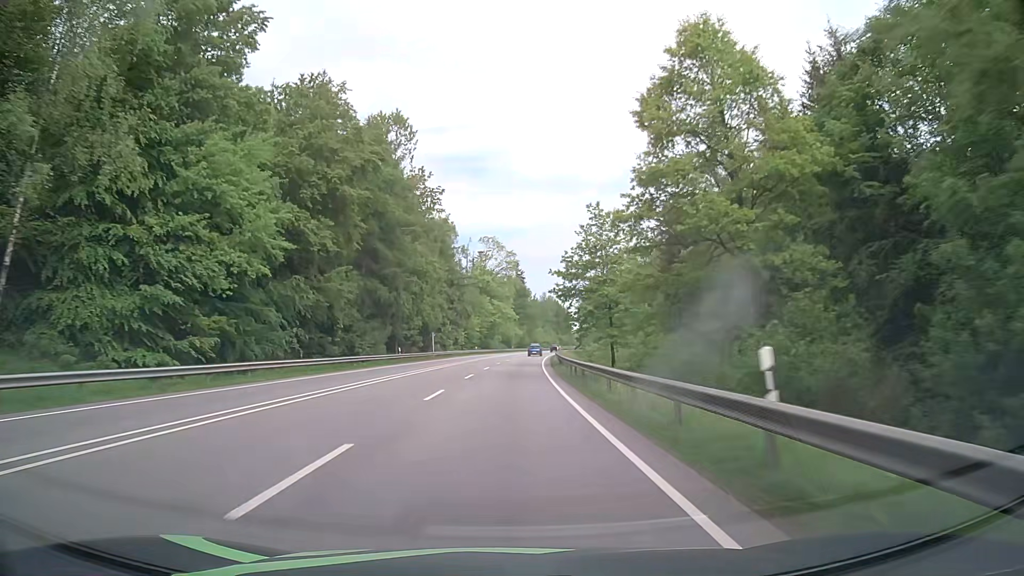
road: primary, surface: asphalt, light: Day
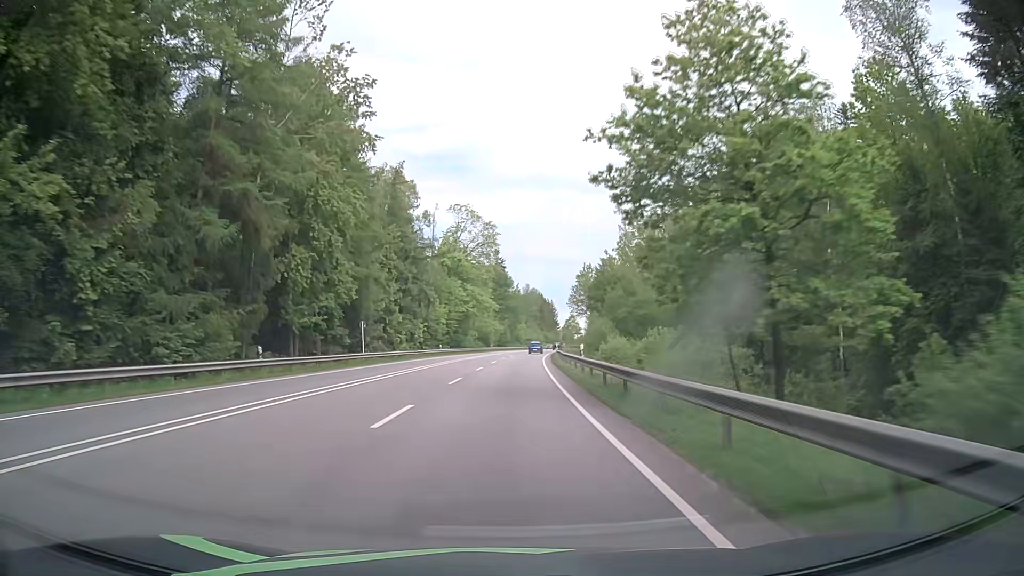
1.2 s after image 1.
(+0.4, +30.7) m; +2°
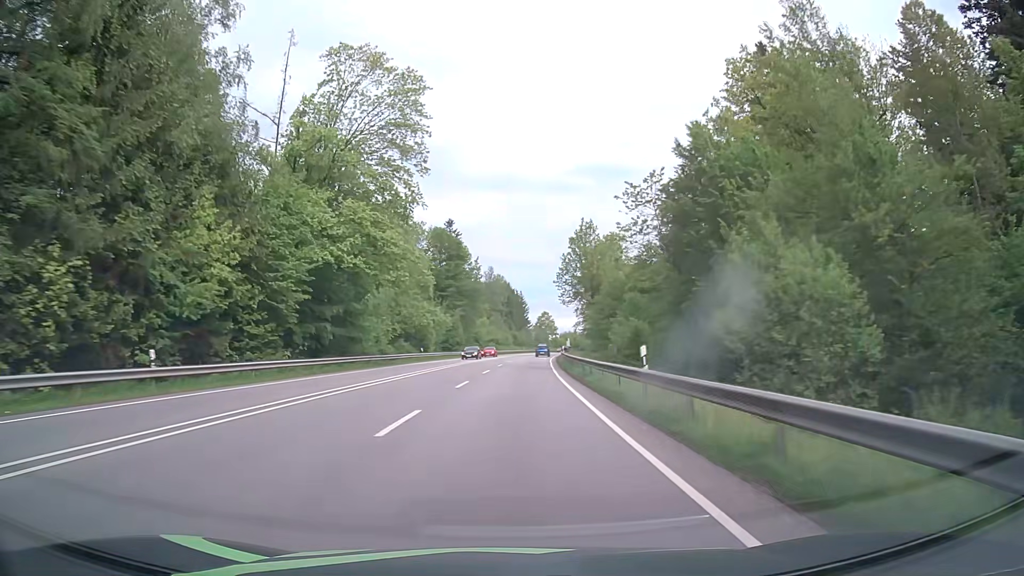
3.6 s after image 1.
(+1.6, +61.5) m; +3°
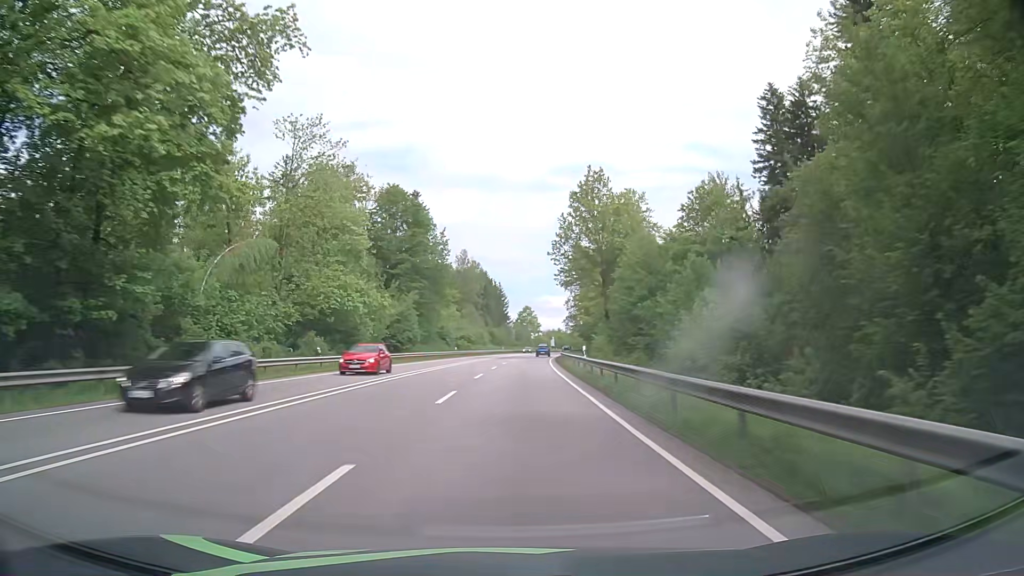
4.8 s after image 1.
(+0.5, +30.9) m; +2°
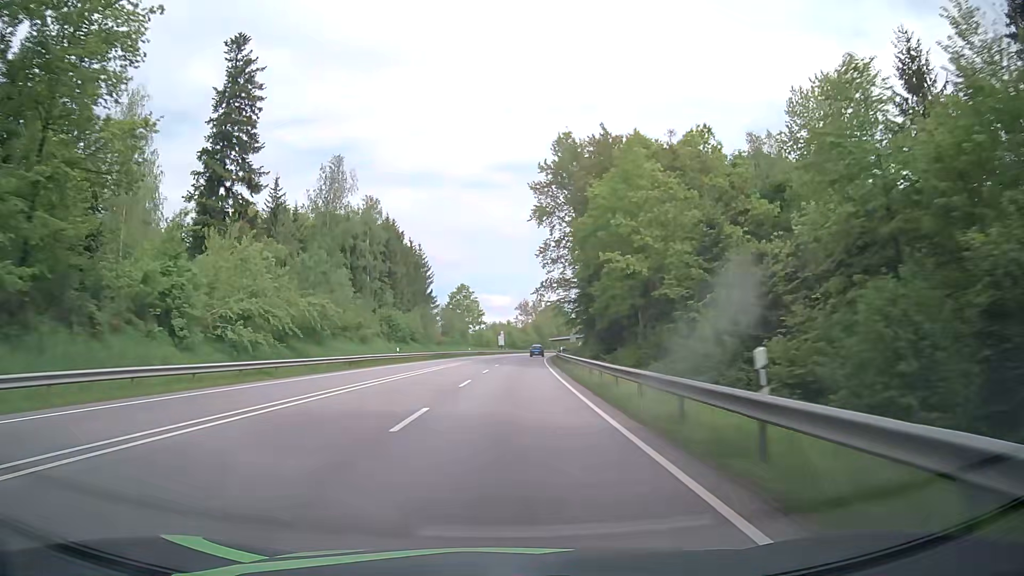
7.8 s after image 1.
(+3.6, +77.6) m; +5°
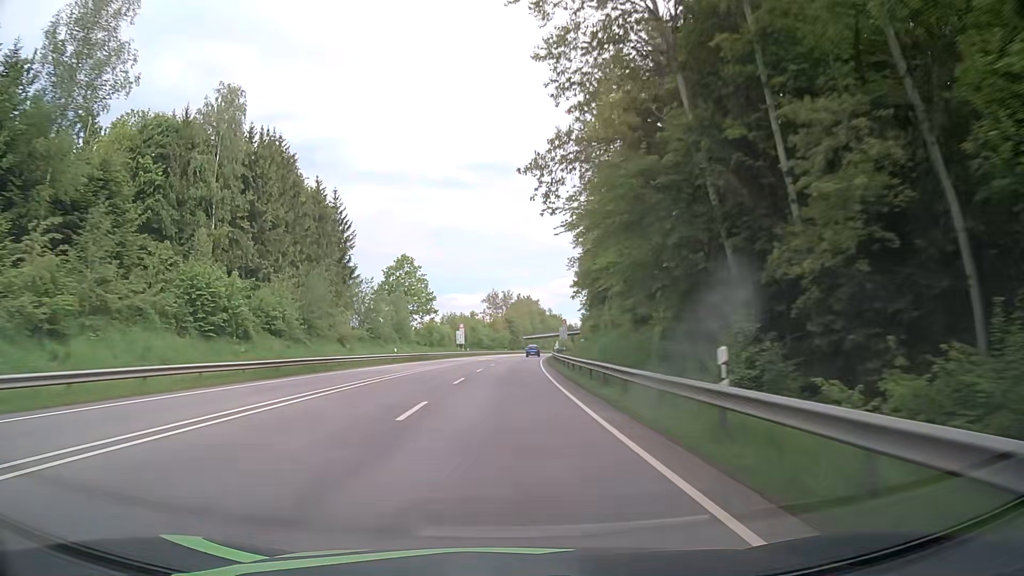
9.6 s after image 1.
(+1.1, +46.9) m; +3°
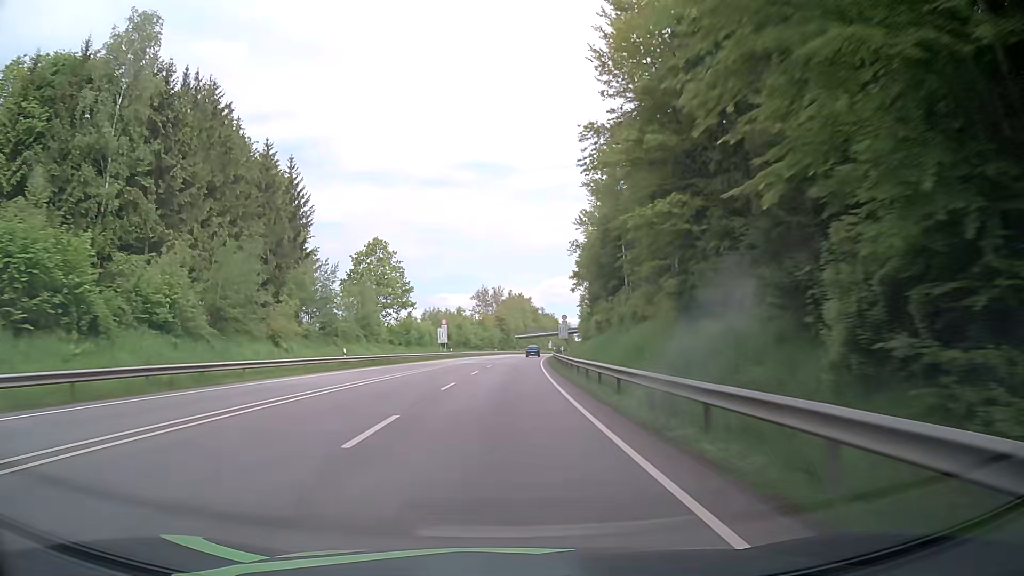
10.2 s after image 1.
(+0.1, +15.7) m; +1°
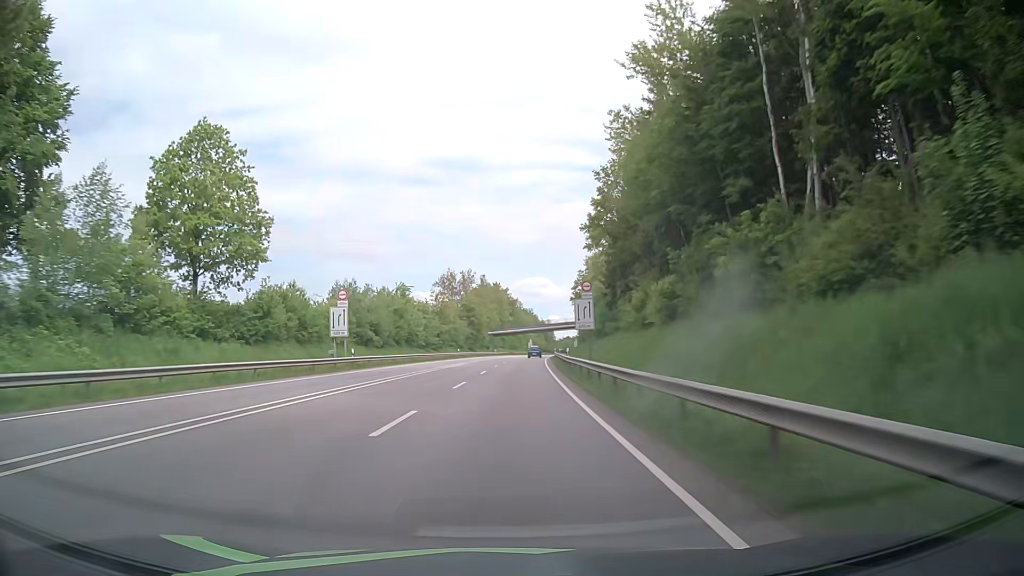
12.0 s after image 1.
(+0.9, +47.2) m; +3°
(0, +10) (0, +20) (0, +30) (0, +40) (+1, +50) (+1, +60) (+1, +70) (+2, +80) (+3, +90) (+3, +100) m
